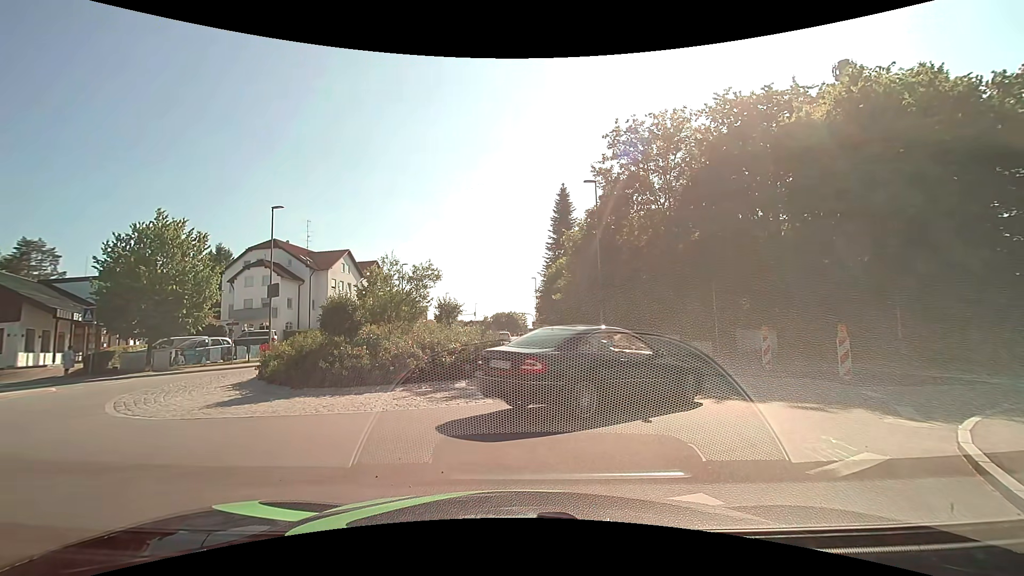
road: tertiary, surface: asphalt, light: Day
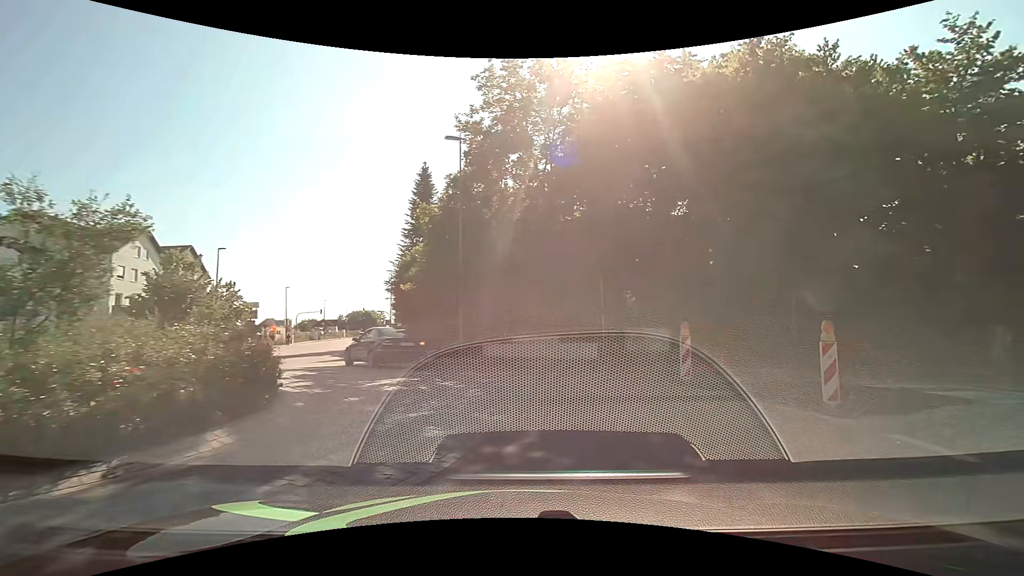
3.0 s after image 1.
(+0.4, +7.3) m; +13°
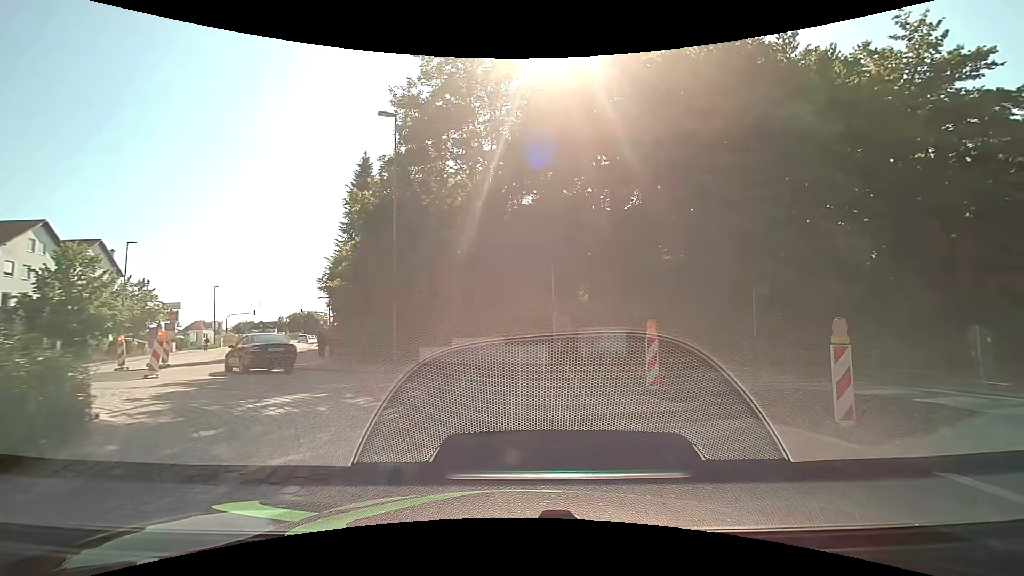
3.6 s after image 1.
(+0.1, +2.5) m; +6°
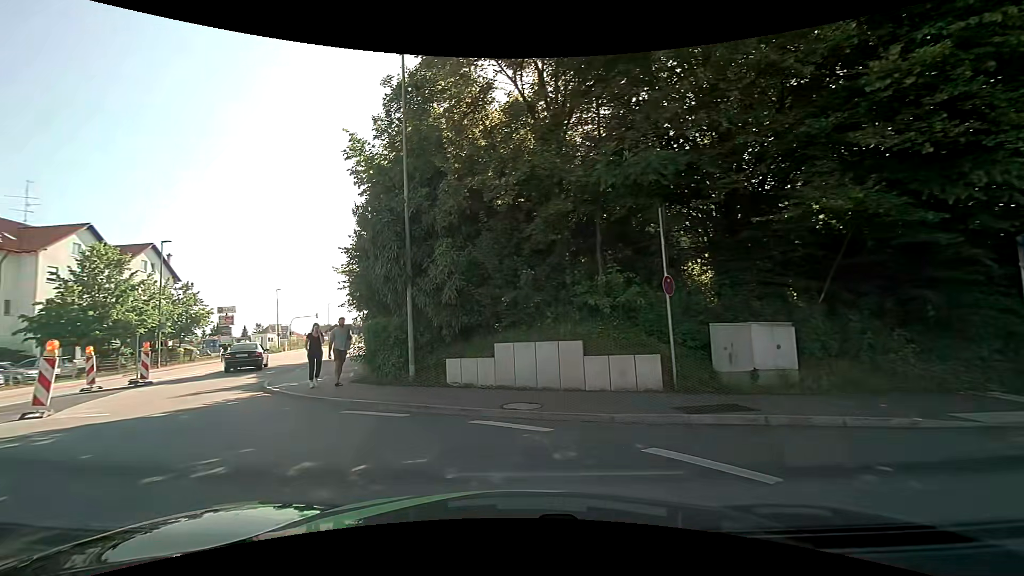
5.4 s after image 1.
(0.0, +7.3) m; -7°
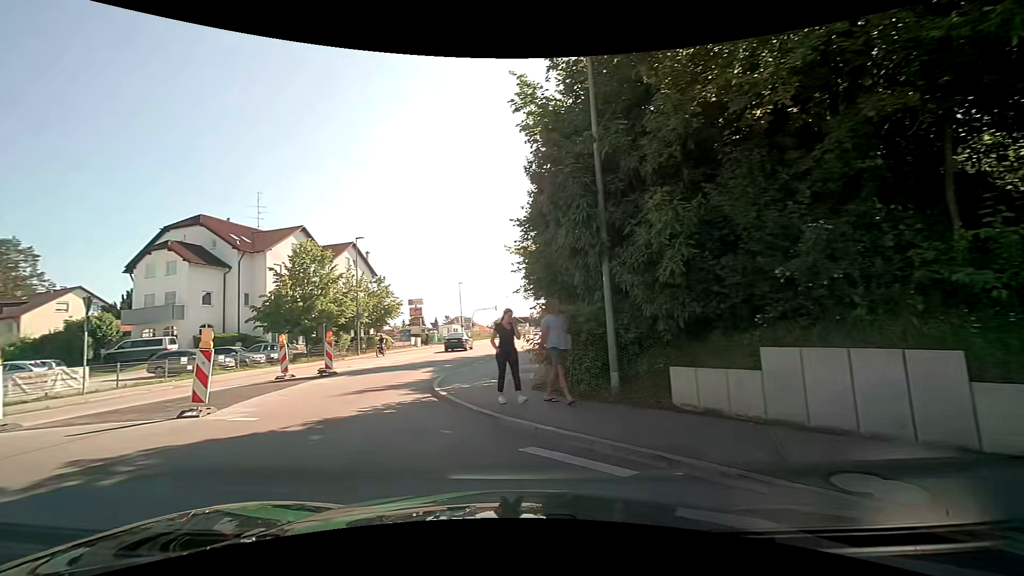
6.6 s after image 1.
(-0.6, +3.8) m; -20°
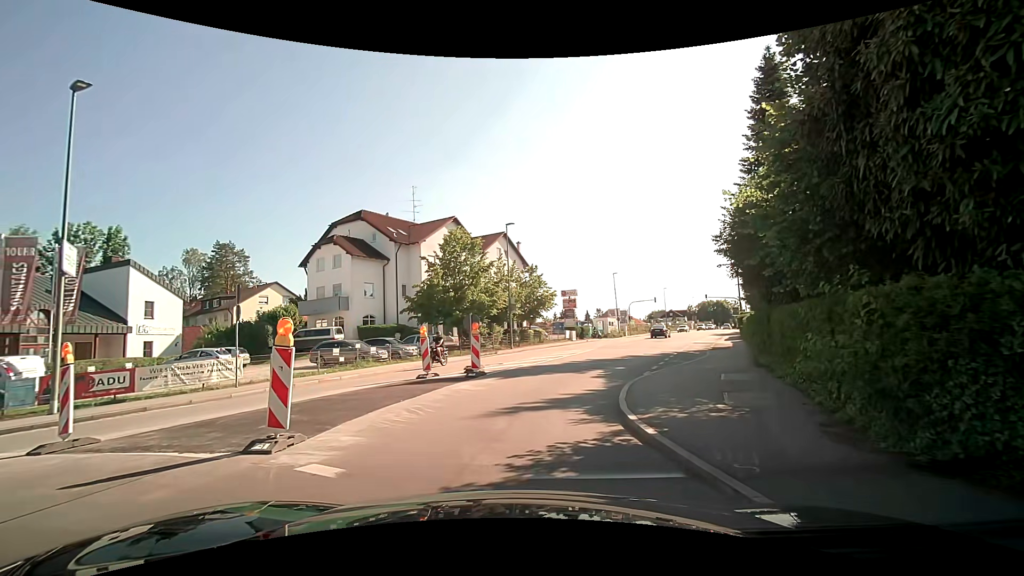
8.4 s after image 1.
(-0.7, +4.5) m; -16°
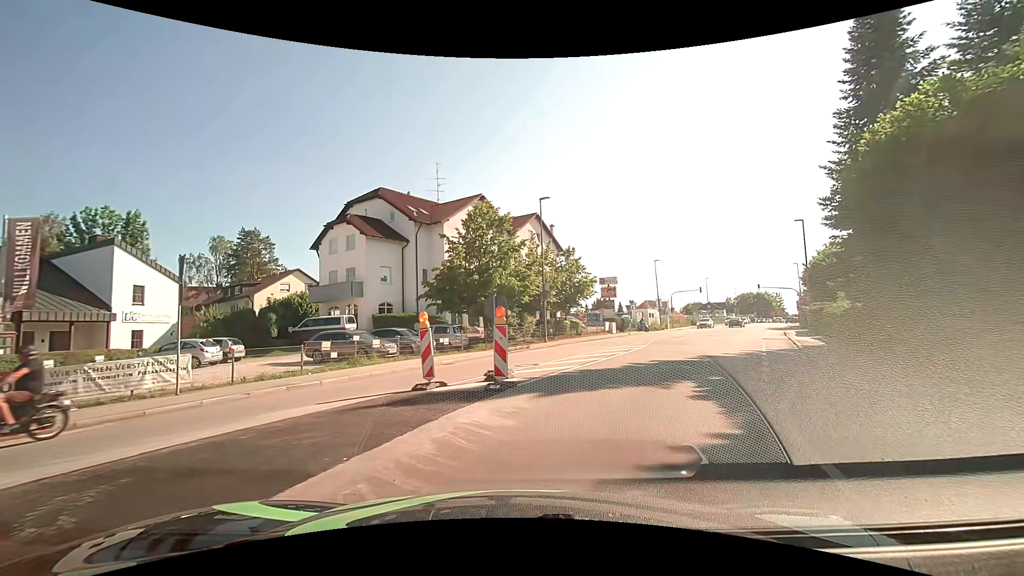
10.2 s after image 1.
(-0.4, +5.6) m; -6°
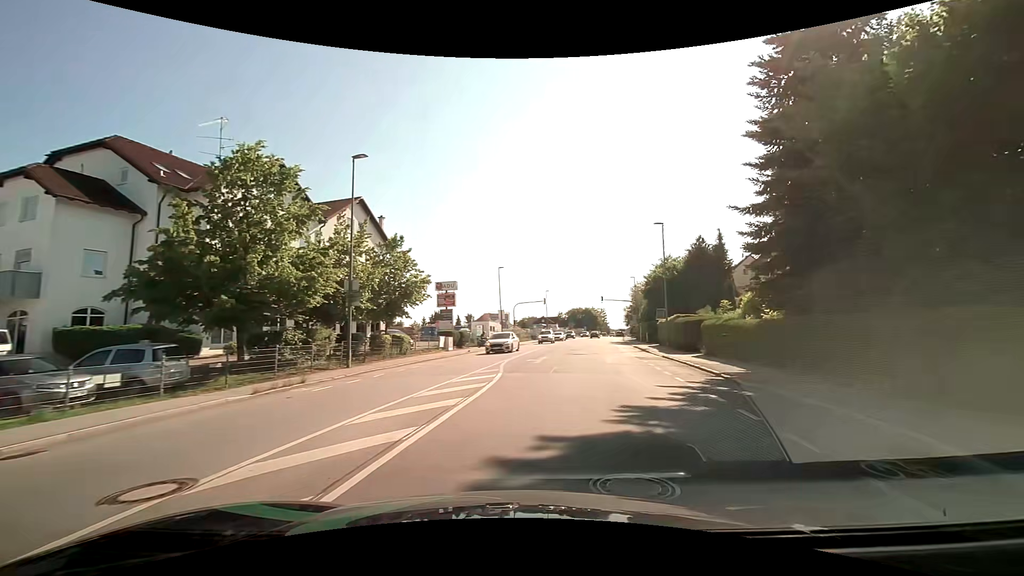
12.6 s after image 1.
(+1.6, +10.6) m; +19°
(+1, +10) (+3, +20) (+5, +30) (+7, +39) (+8, +49) (+10, +59) (+12, +69) (+14, +79) (+16, +88) (+19, +98) m
